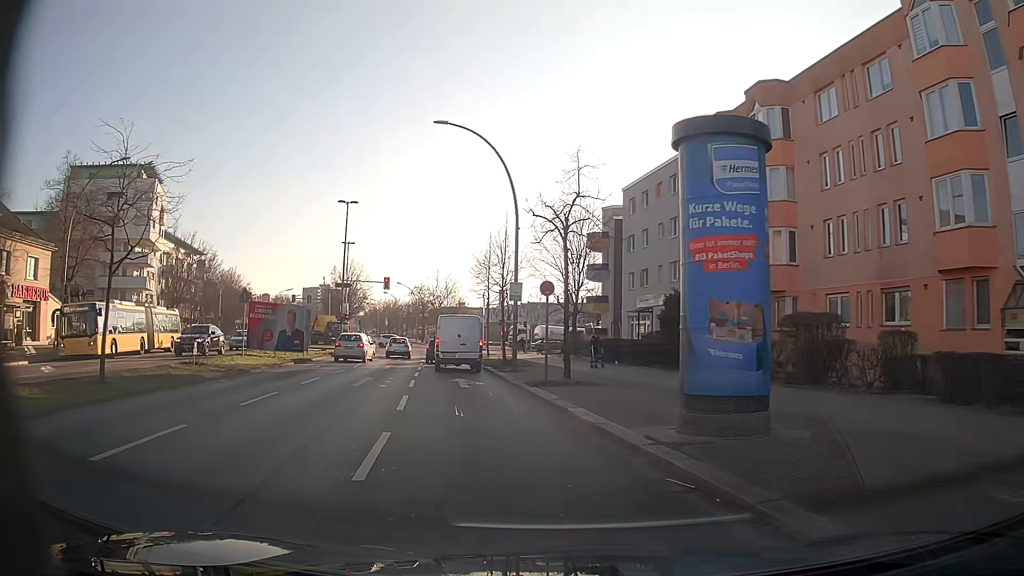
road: secondary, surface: asphalt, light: Day
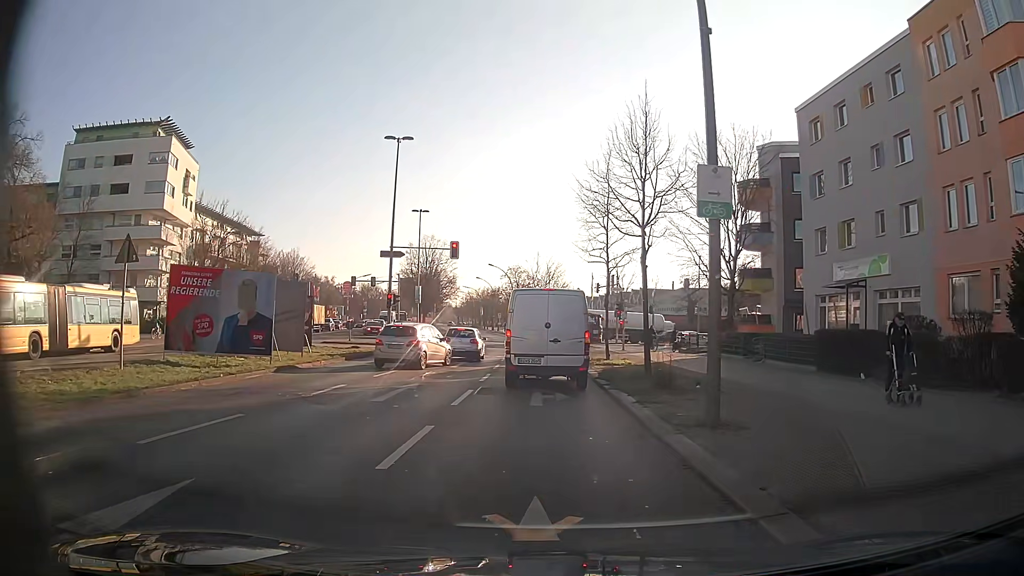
(-2.1, +17.5) m; -10°
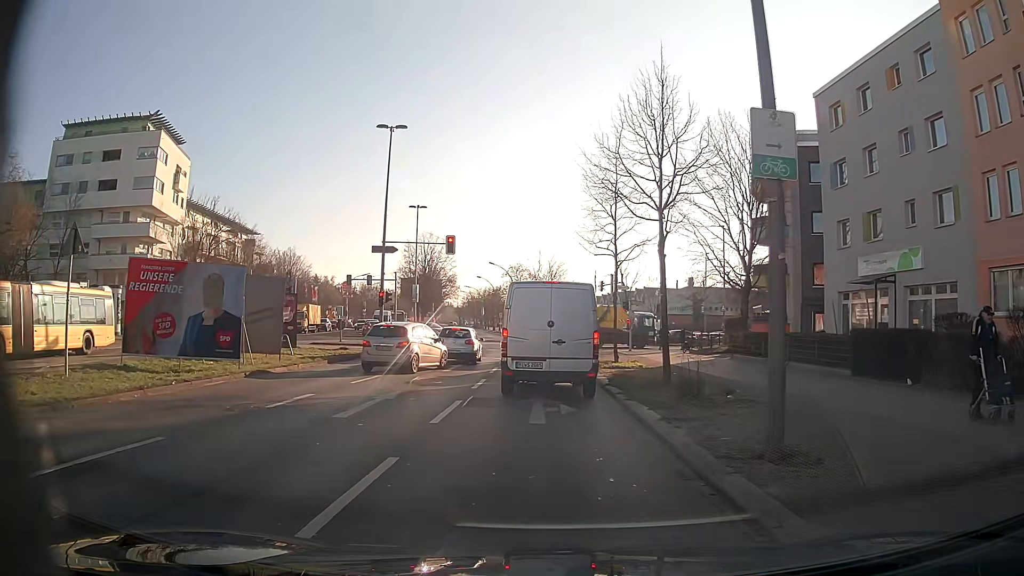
(0.0, +2.4) m; 0°
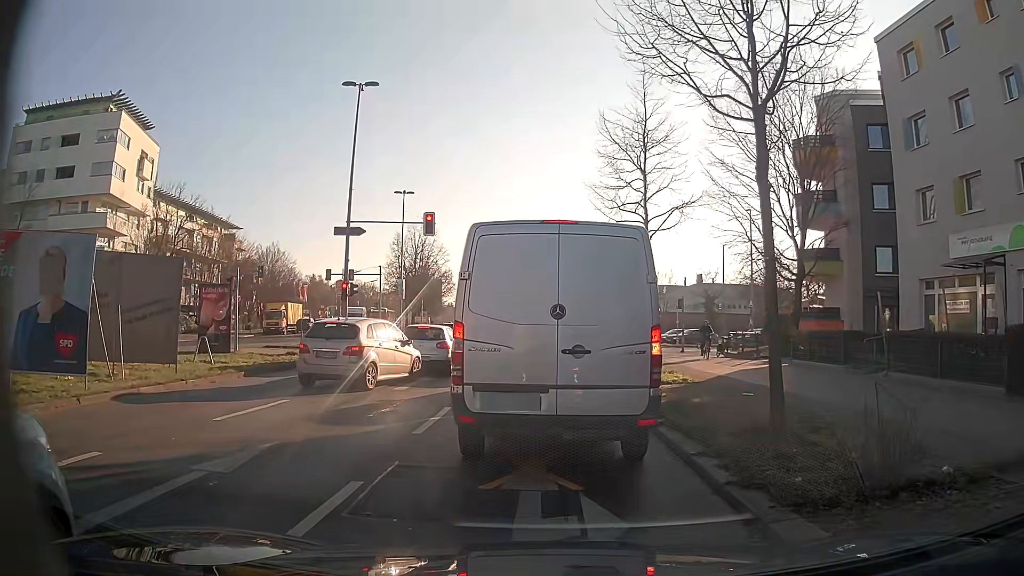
(0.0, +7.1) m; -1°
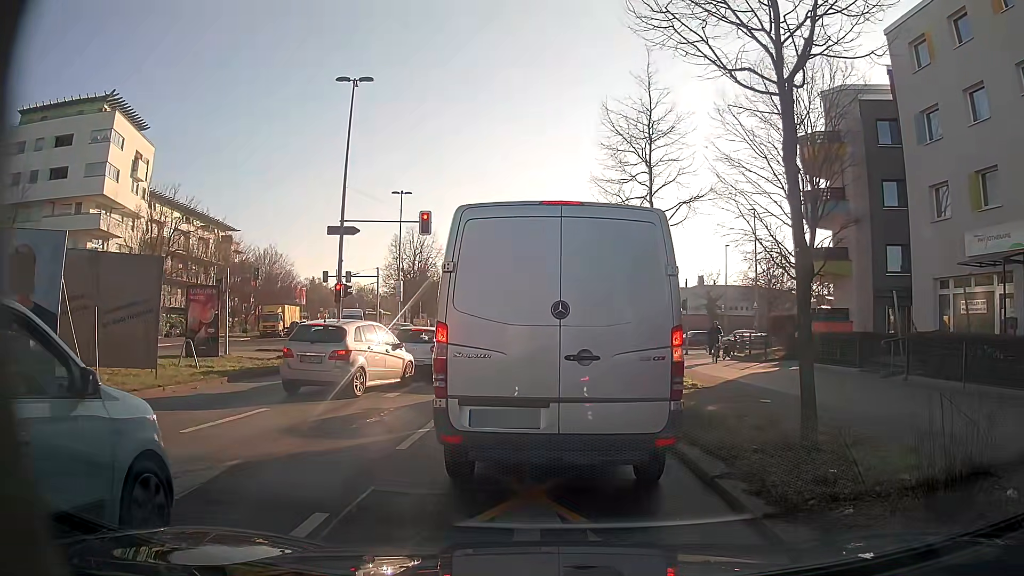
(0.0, +0.9) m; 0°
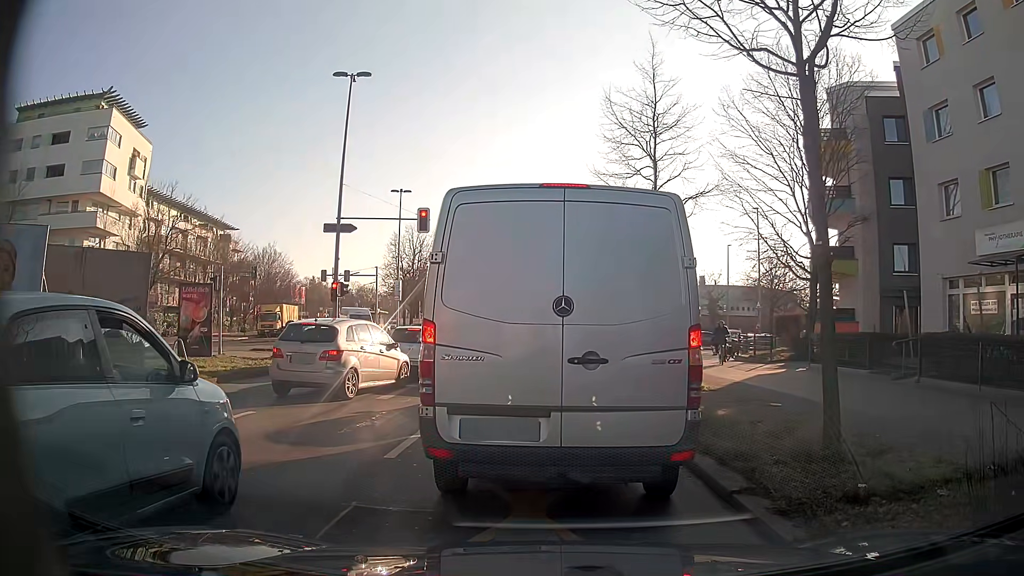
(0.0, +0.5) m; 0°
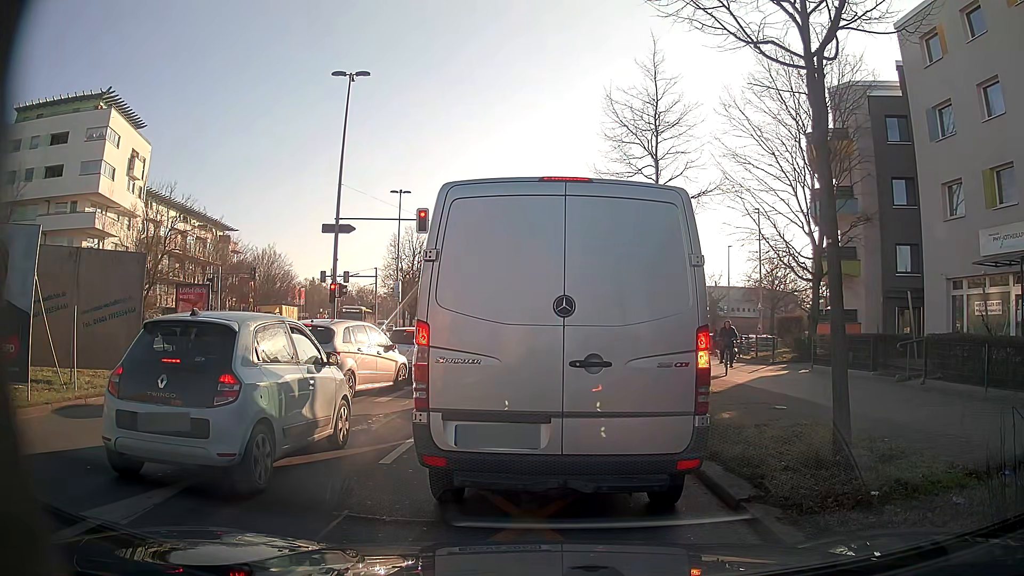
(0.0, +0.3) m; 0°
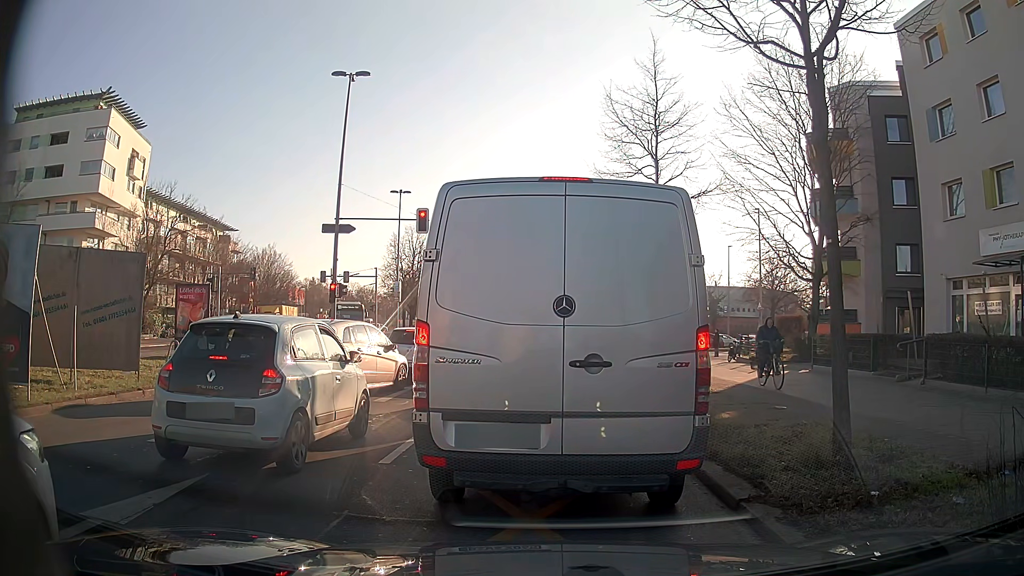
(0.0, 0.0) m; 0°
